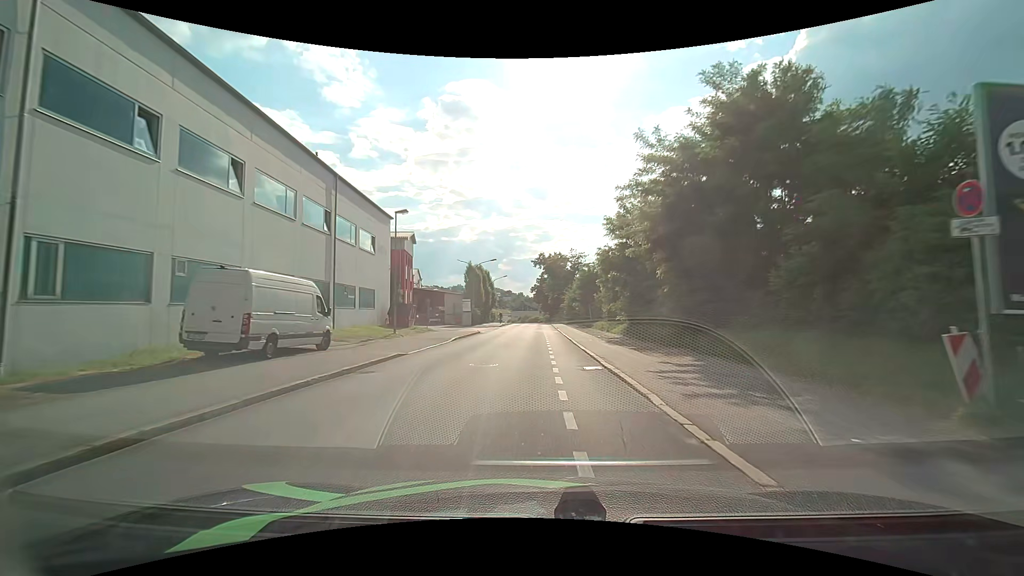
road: residential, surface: asphalt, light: Day
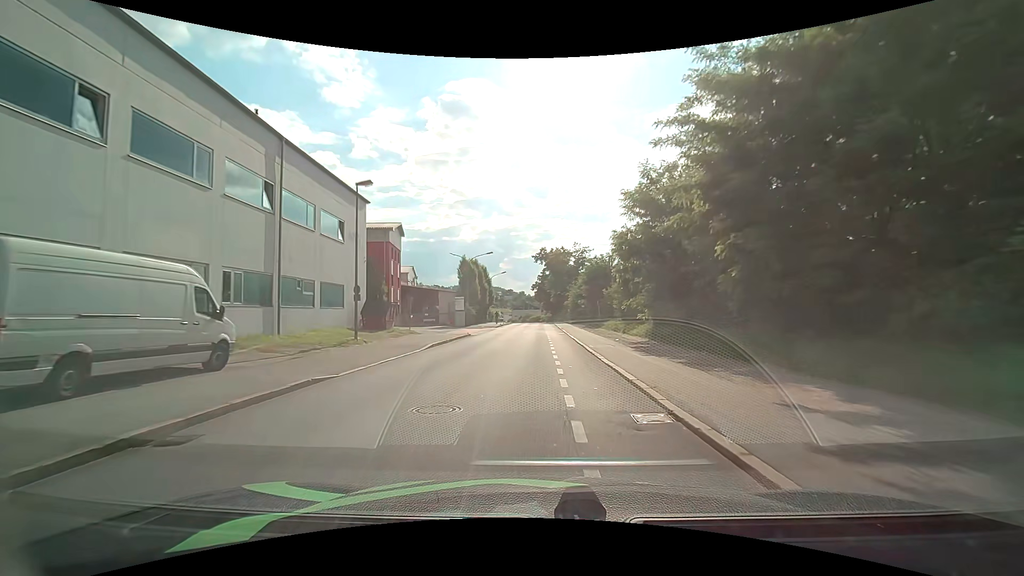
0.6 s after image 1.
(0.0, +6.7) m; 0°
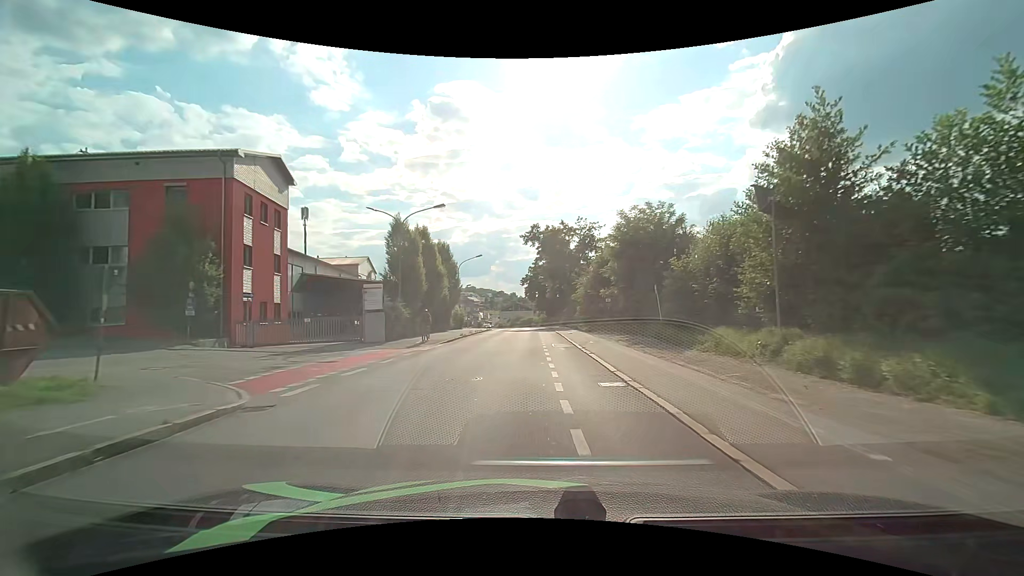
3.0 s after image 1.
(+0.1, +27.1) m; +1°
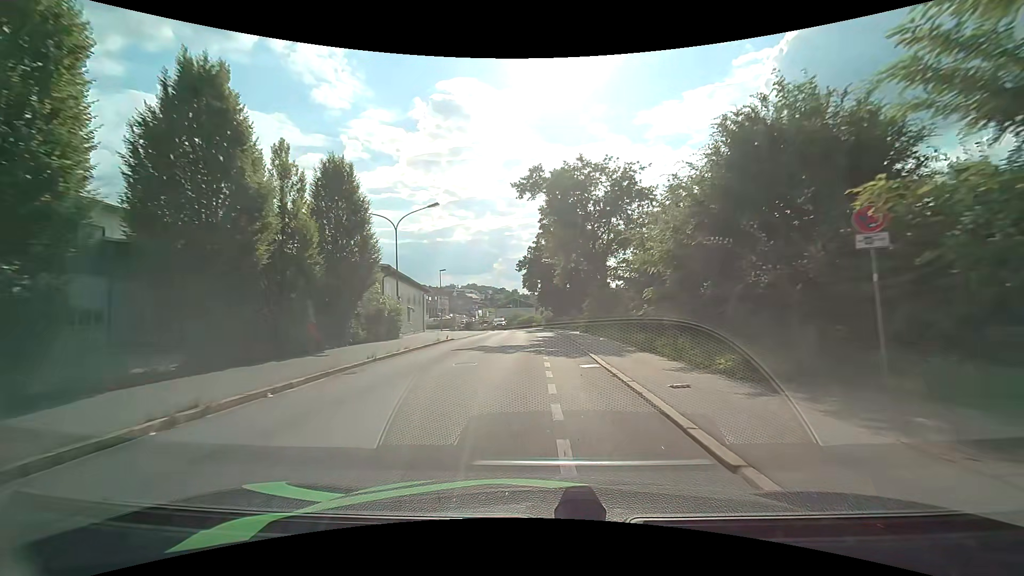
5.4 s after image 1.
(-0.1, +27.0) m; -1°
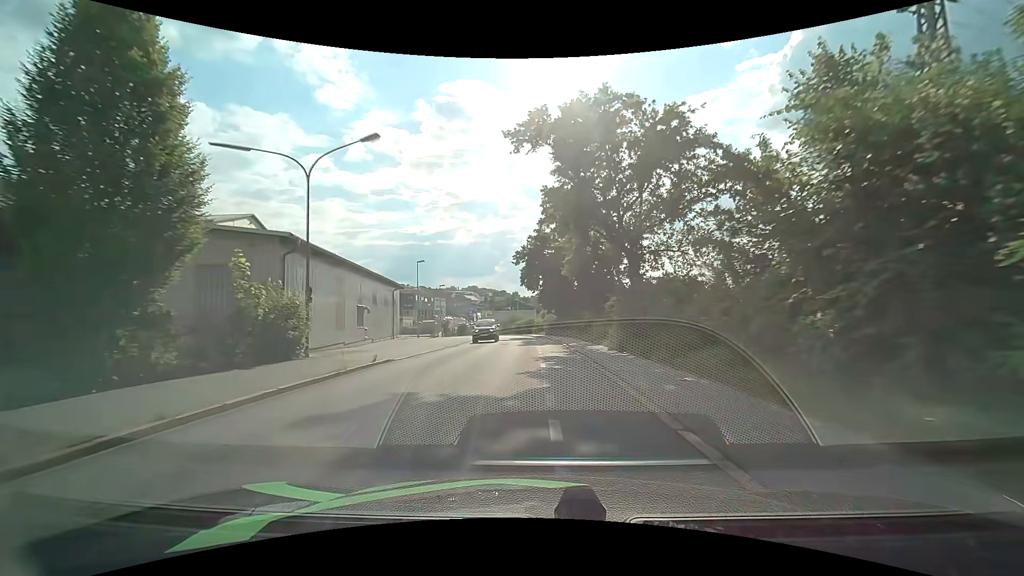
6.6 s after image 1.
(0.0, +13.0) m; 0°
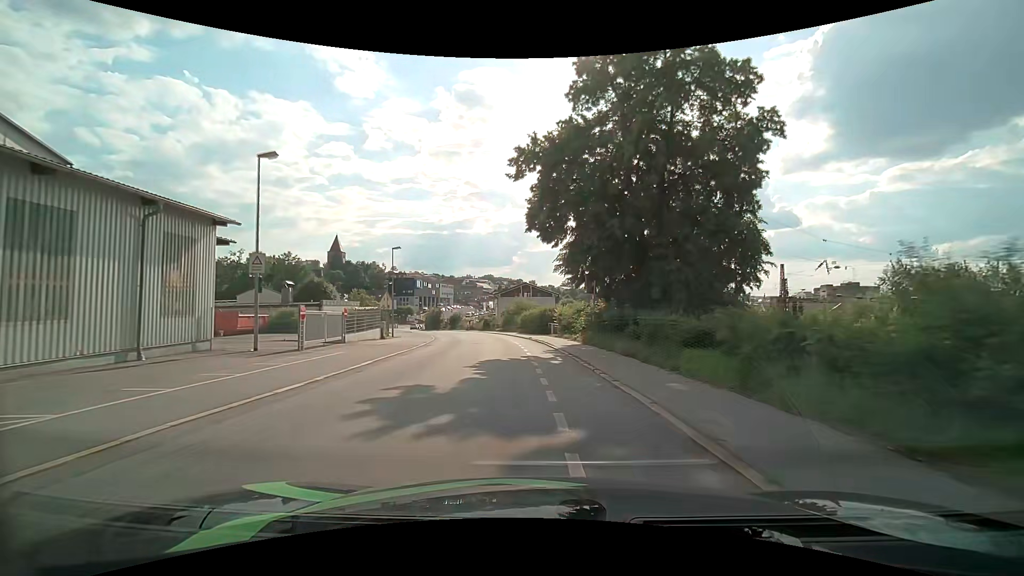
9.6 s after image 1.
(-0.3, +32.3) m; -2°
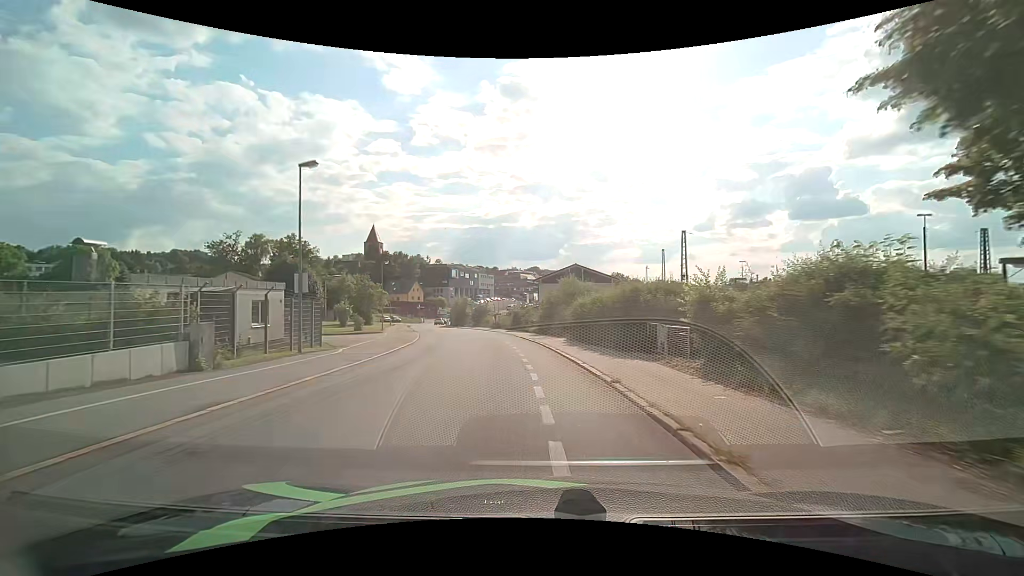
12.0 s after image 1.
(-0.8, +24.3) m; -5°
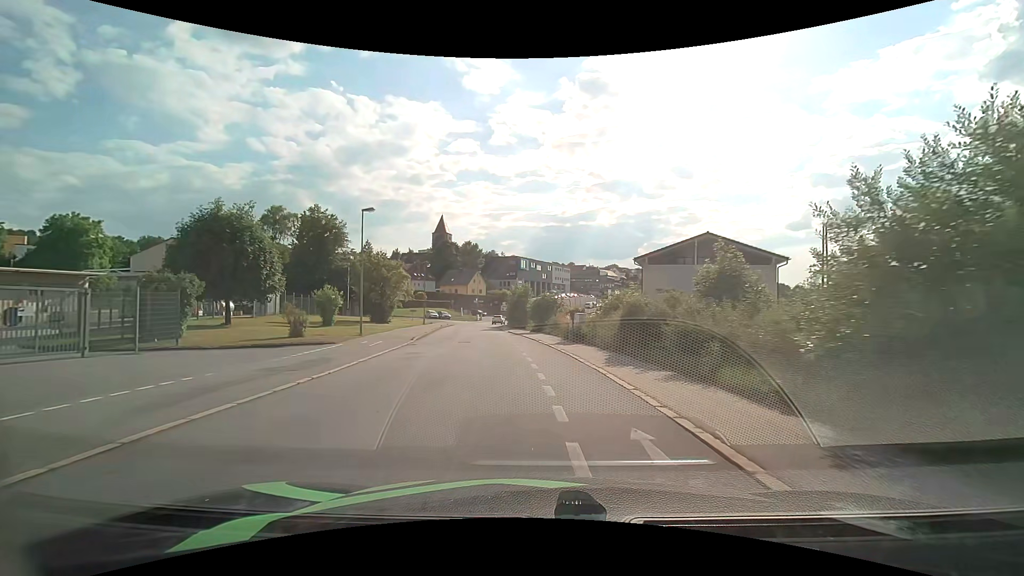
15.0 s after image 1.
(-2.2, +28.3) m; -8°
(0, +10) (-1, +20) (-2, +30) (-4, +40) (-5, +50) (-7, +60) (-7, +70) (-7, +80) (-7, +89) (-5, +99) m
